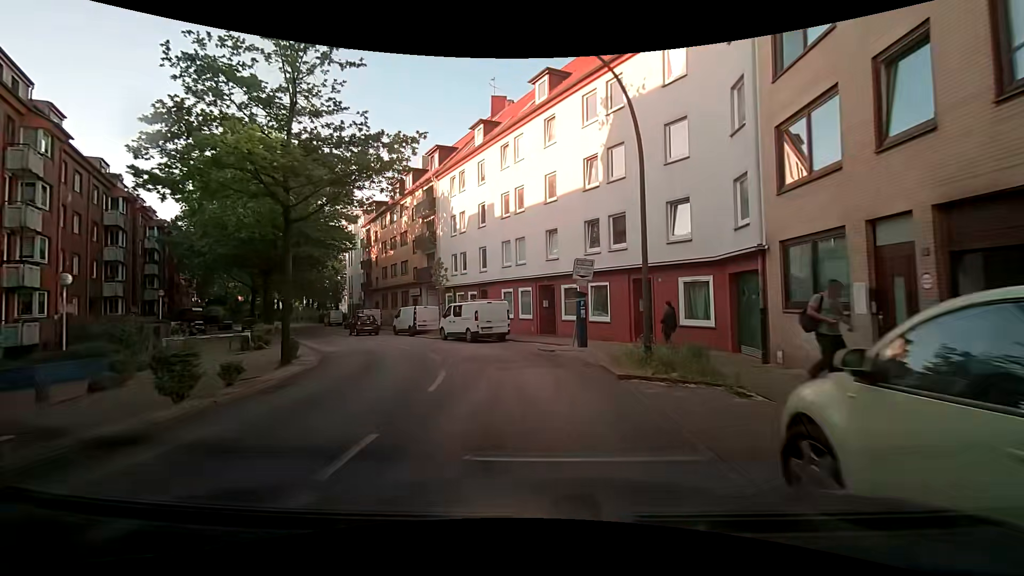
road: secondary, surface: asphalt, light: Day
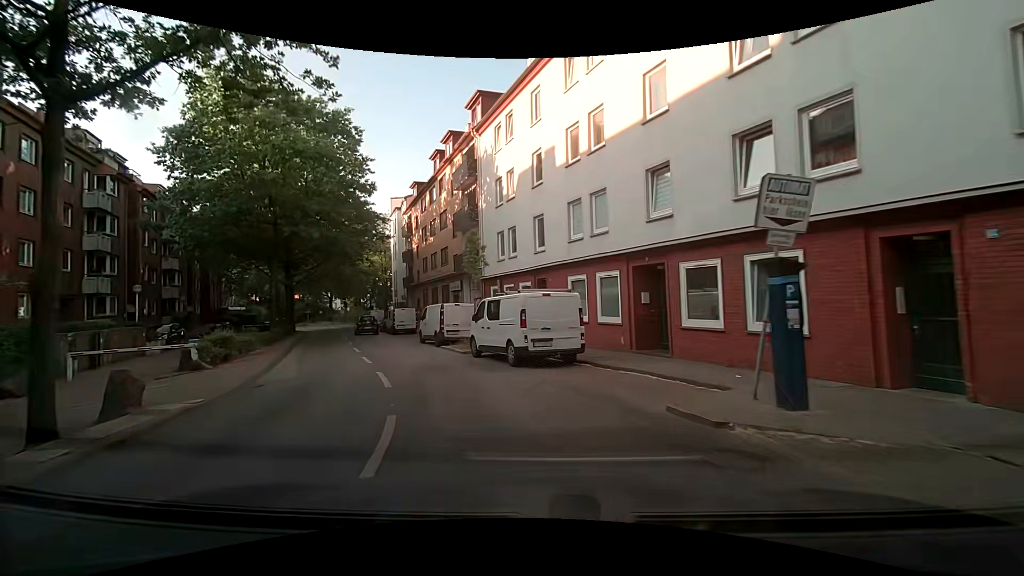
(-0.4, +10.4) m; -6°
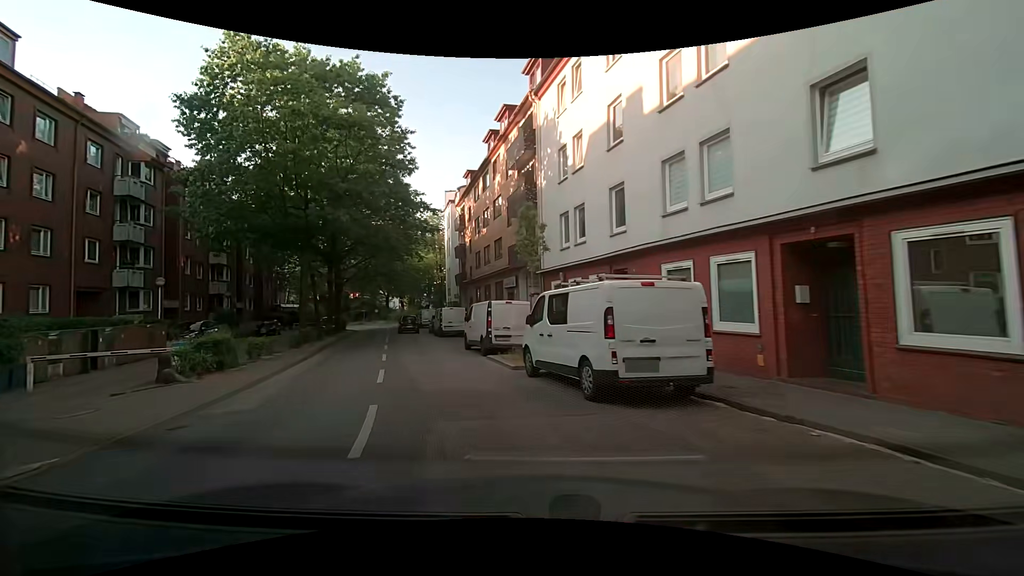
(-0.3, +5.1) m; -7°
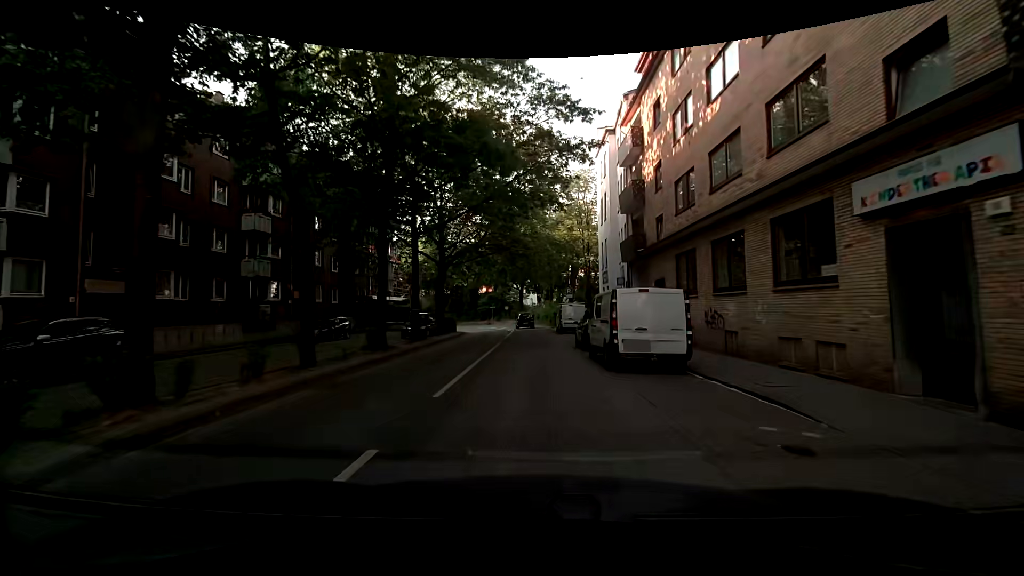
(-4.1, +21.3) m; -17°
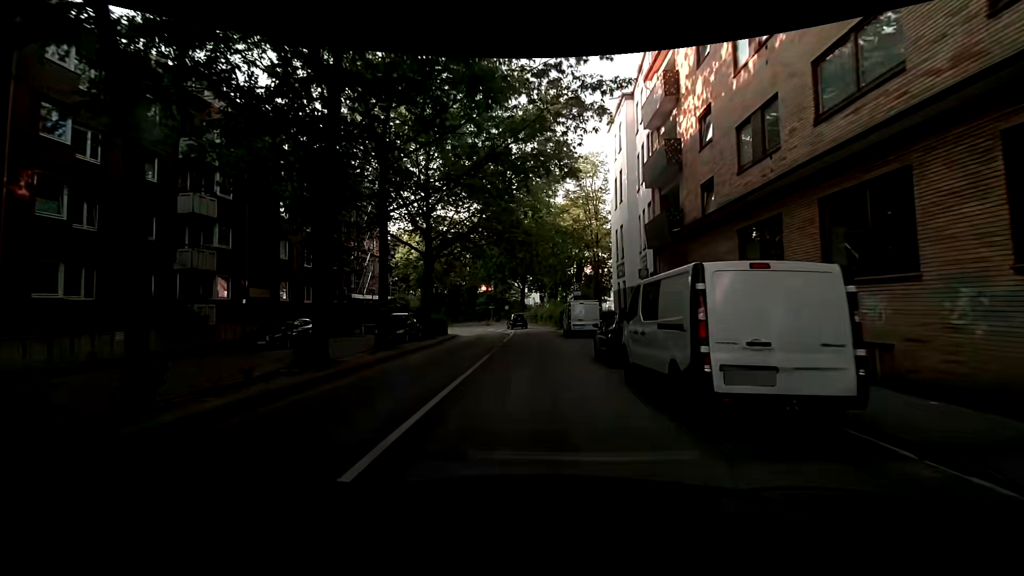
(0.0, +5.9) m; 0°
